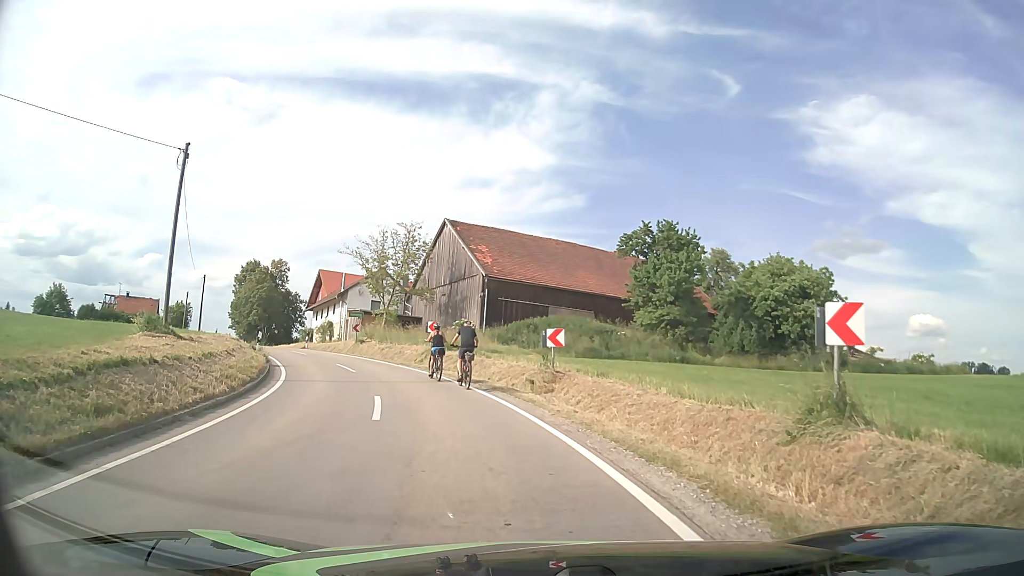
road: tertiary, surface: asphalt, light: Day
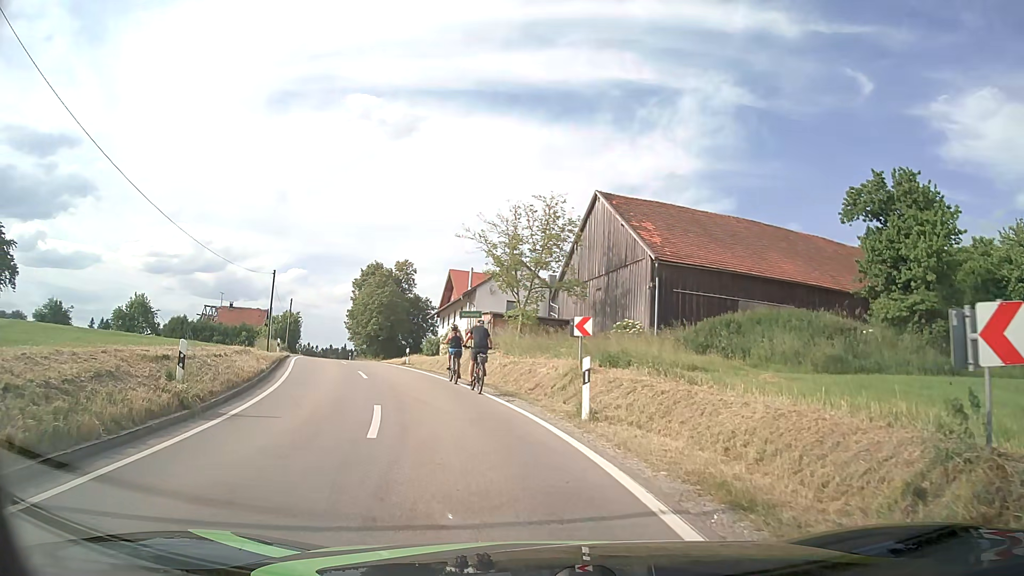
(-1.6, +14.6) m; -13°
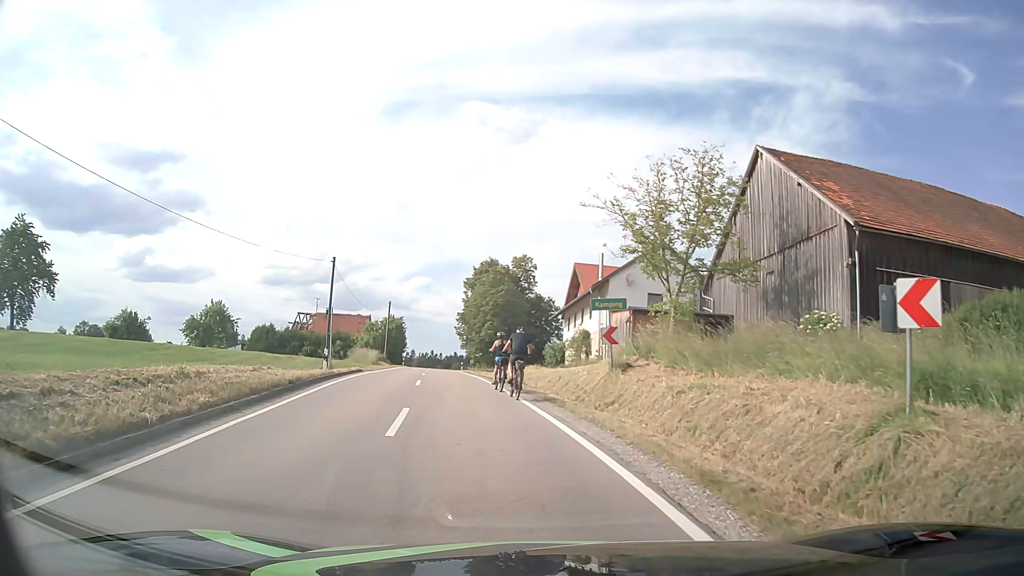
(-1.1, +11.5) m; -10°
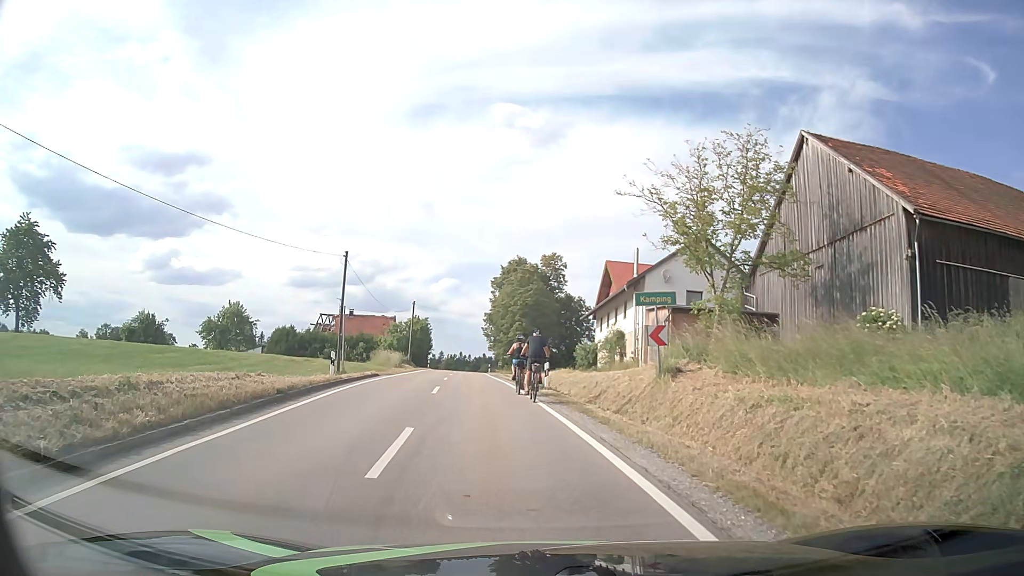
(-0.1, +2.8) m; -2°
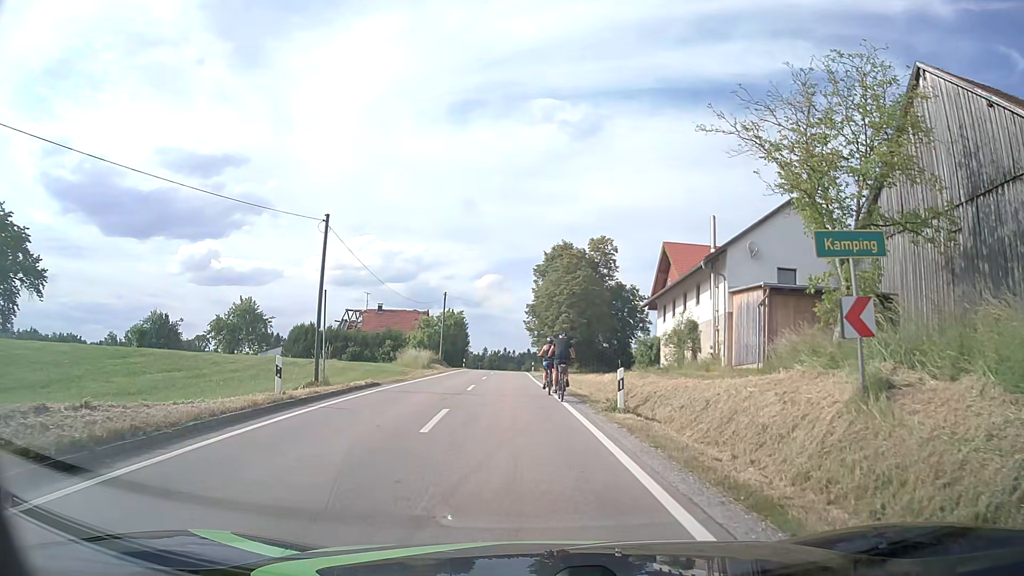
(-0.4, +8.6) m; -4°
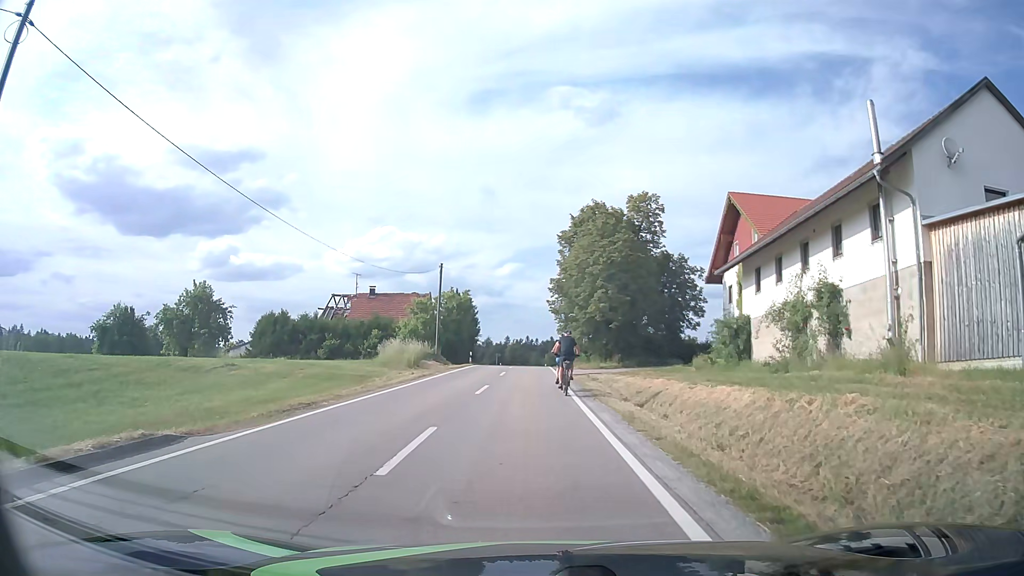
(-0.4, +15.3) m; -3°
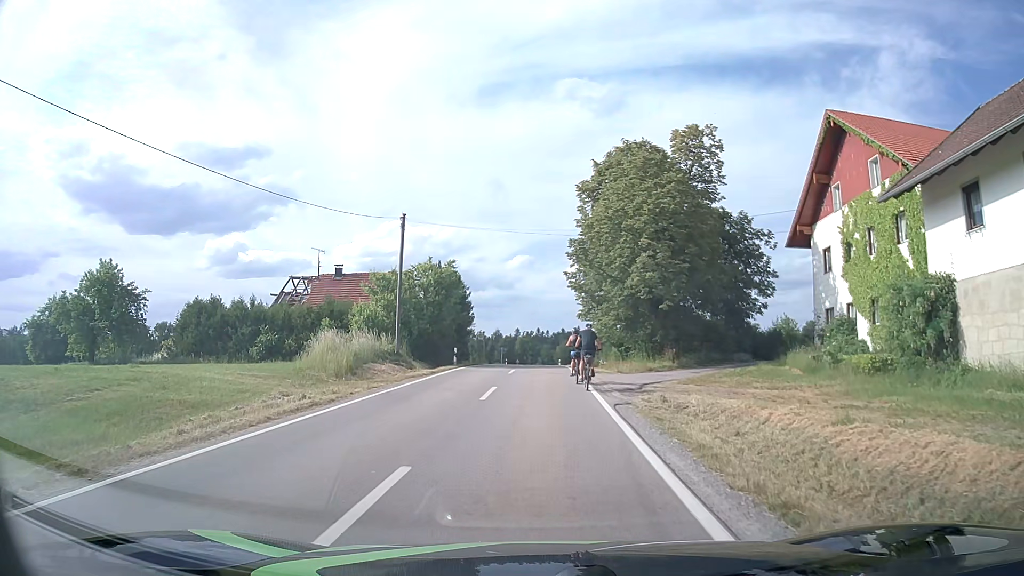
(+0.1, +15.8) m; 0°
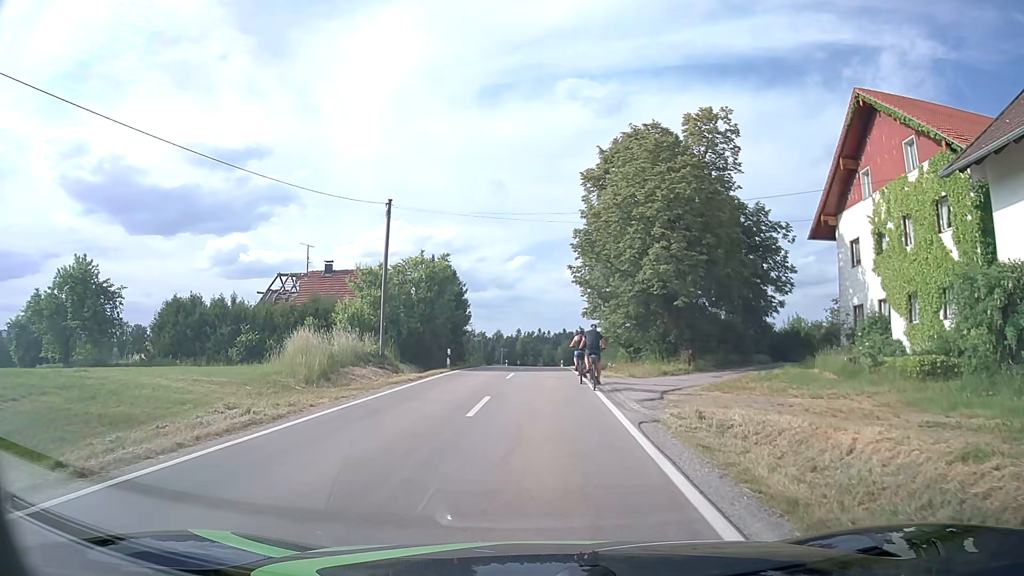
(0.0, +3.2) m; 0°
(0, +10) (0, +20) (+1, +30) (+1, +40) (+1, +50) (0, +60) (-1, +70) (-1, +80) (-1, +90) (-1, +100) m
